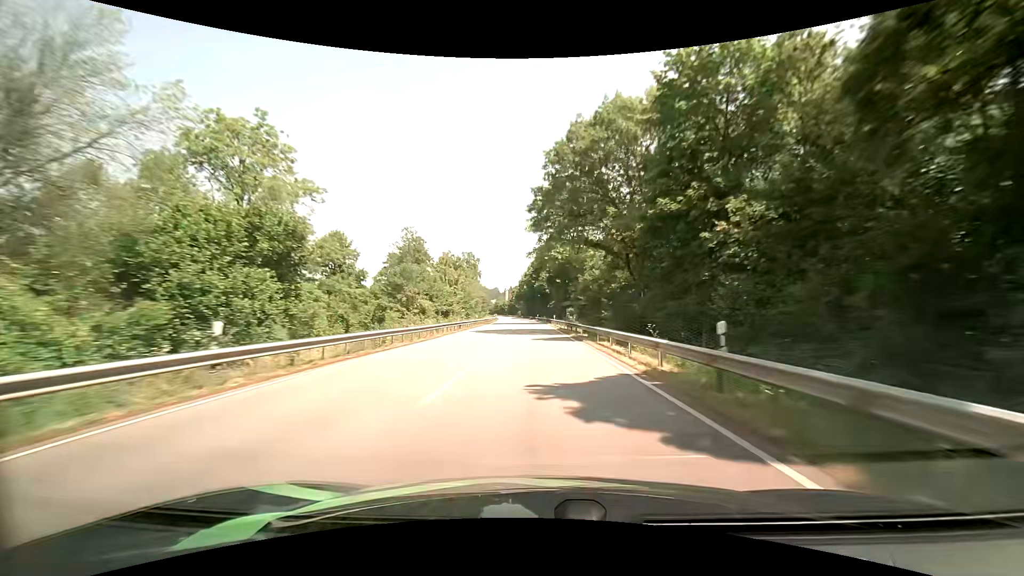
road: primary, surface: asphalt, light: Day
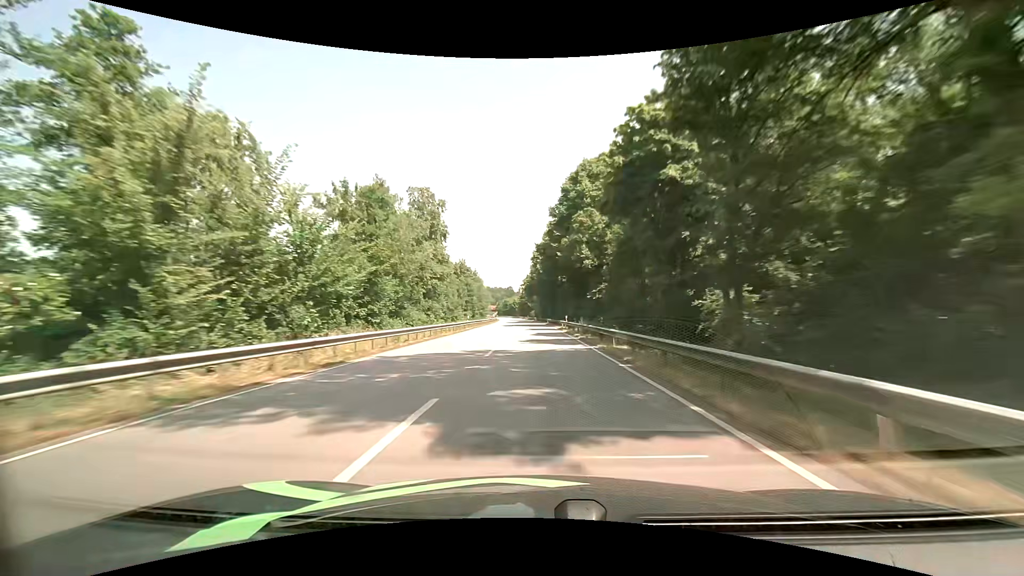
(-1.1, +64.0) m; -2°
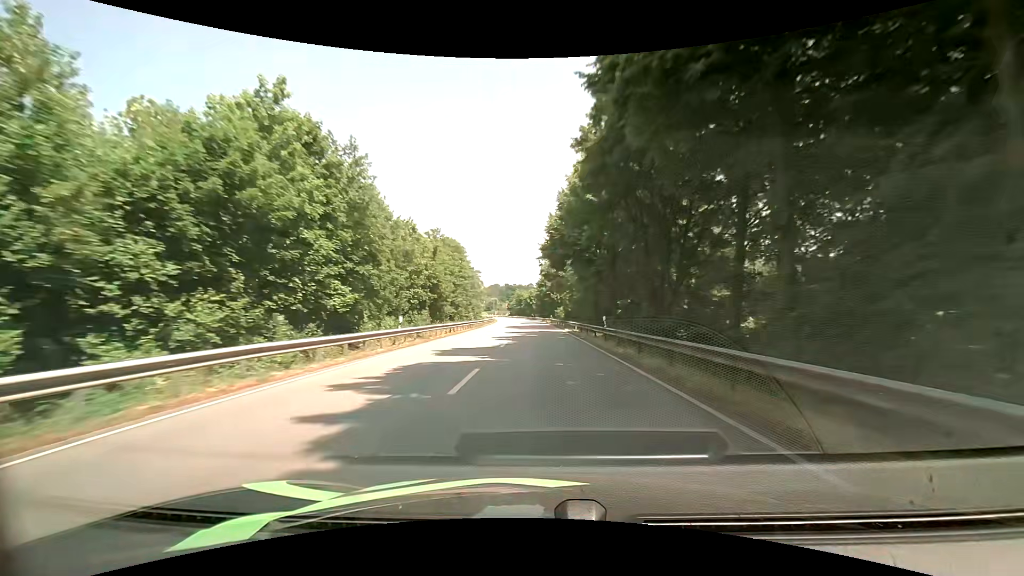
(-2.0, +80.0) m; -3°
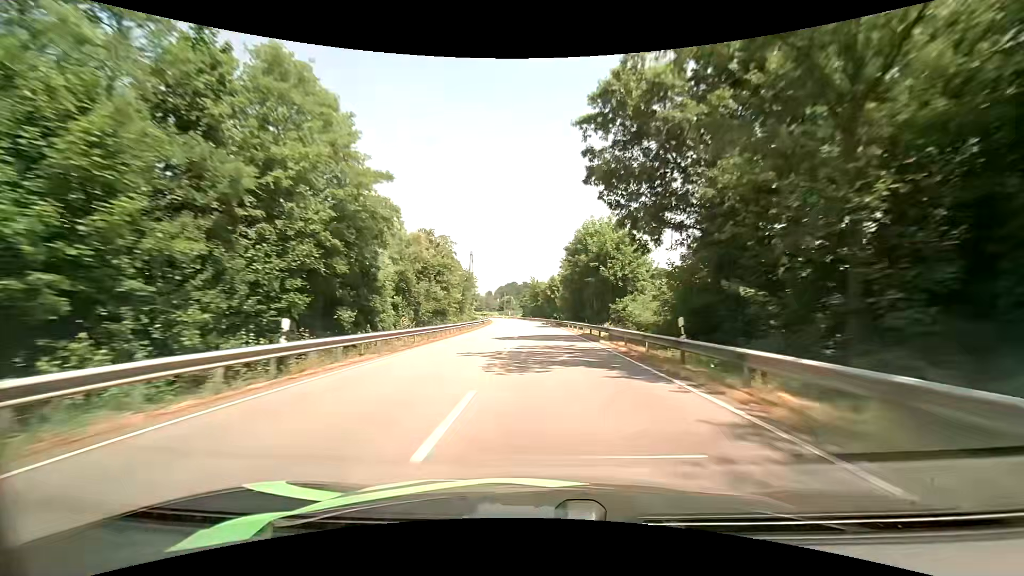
(-0.4, +63.8) m; -2°
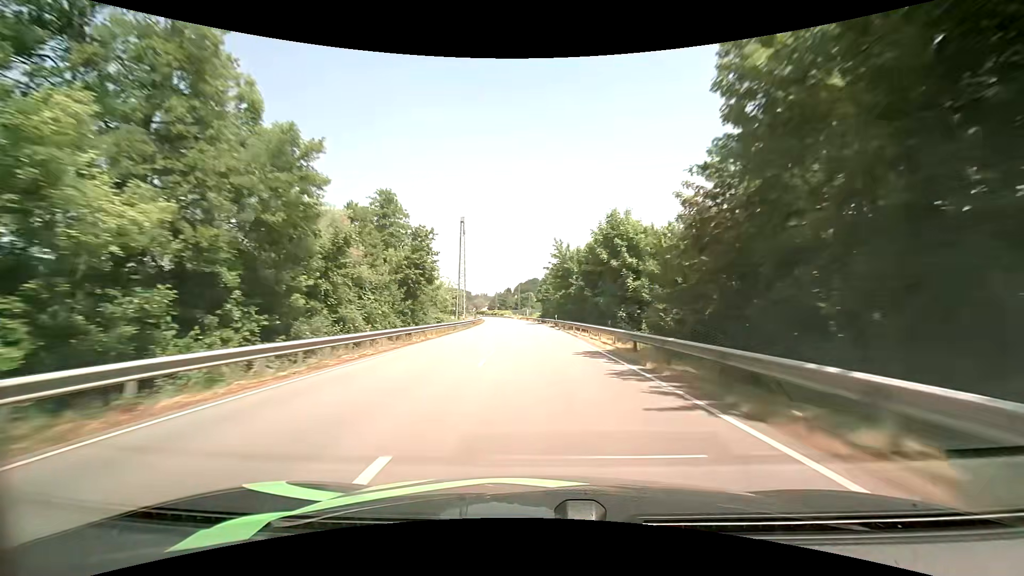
(-0.9, +64.2) m; -2°
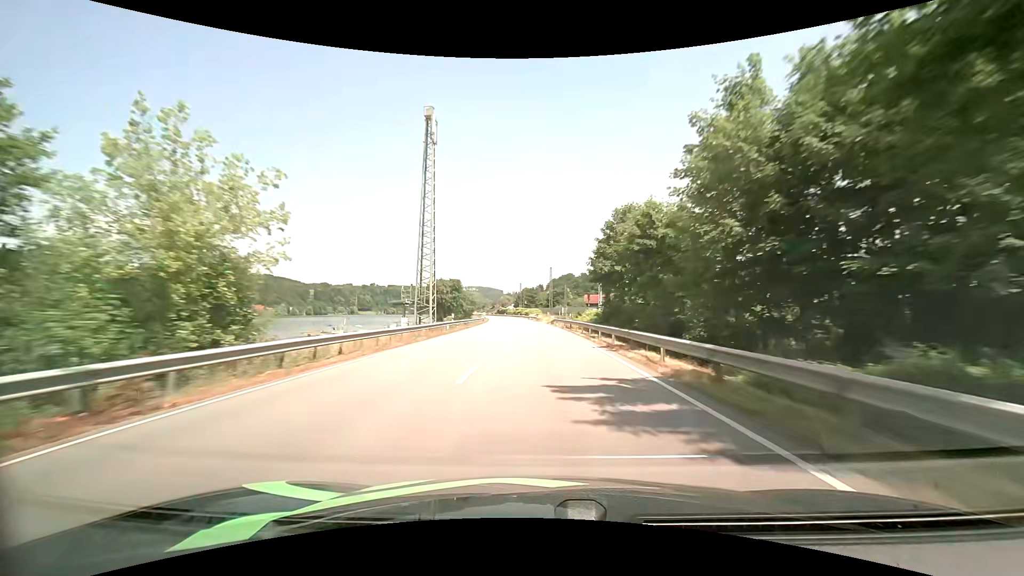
(-2.0, +63.5) m; -3°
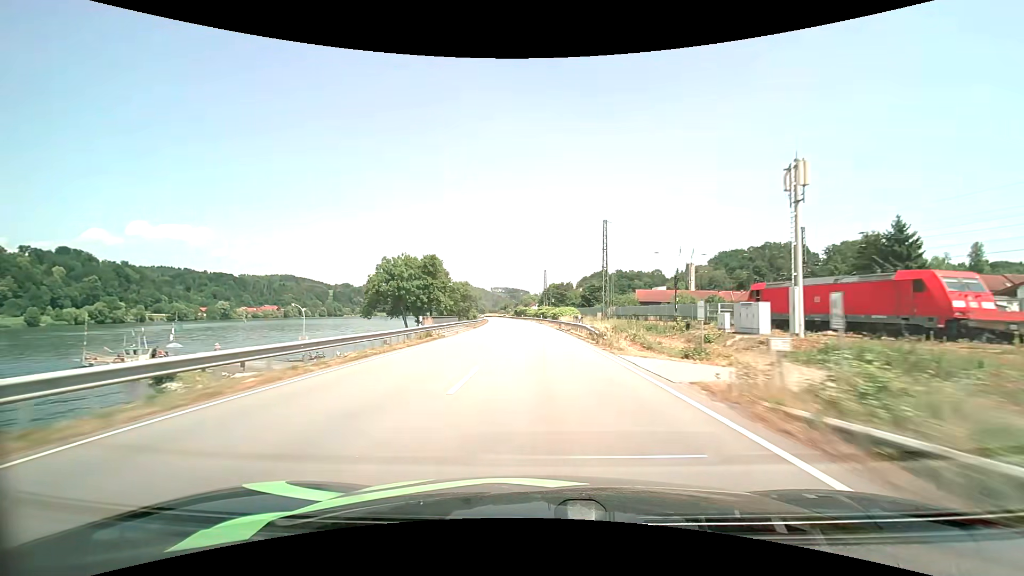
(-1.6, +61.0) m; -3°
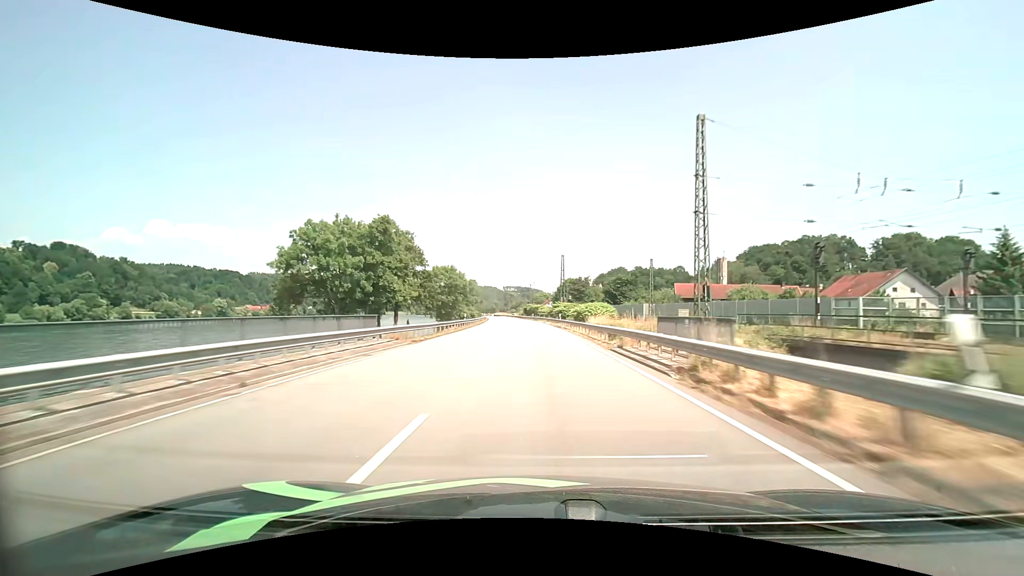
(-0.3, +30.2) m; -1°
(0, +10) (0, +20) (0, +30) (-1, +40) (-1, +50) (-1, +60) (-2, +70) (-3, +80) (-3, +90) (-4, +100) m
